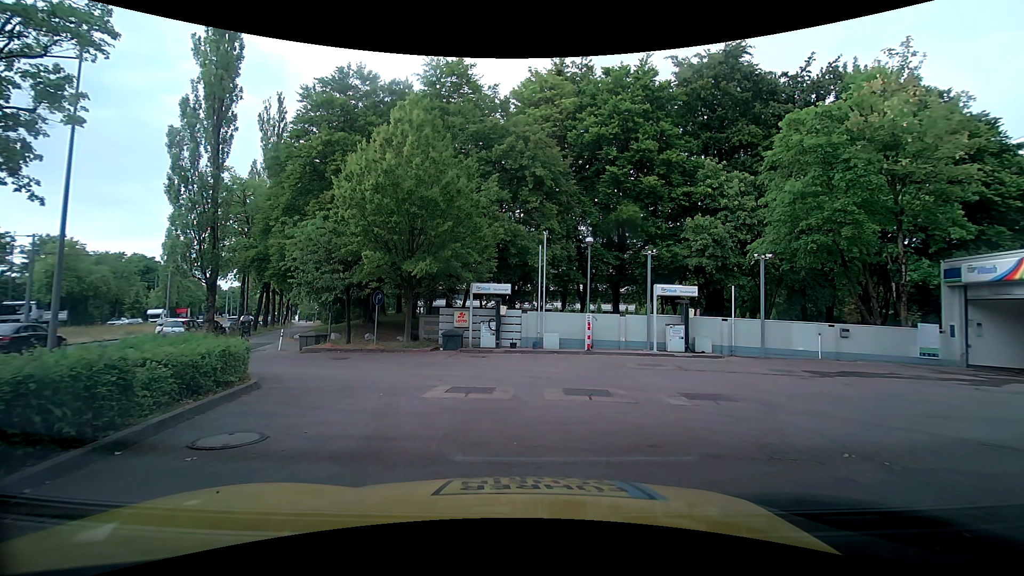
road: service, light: Day
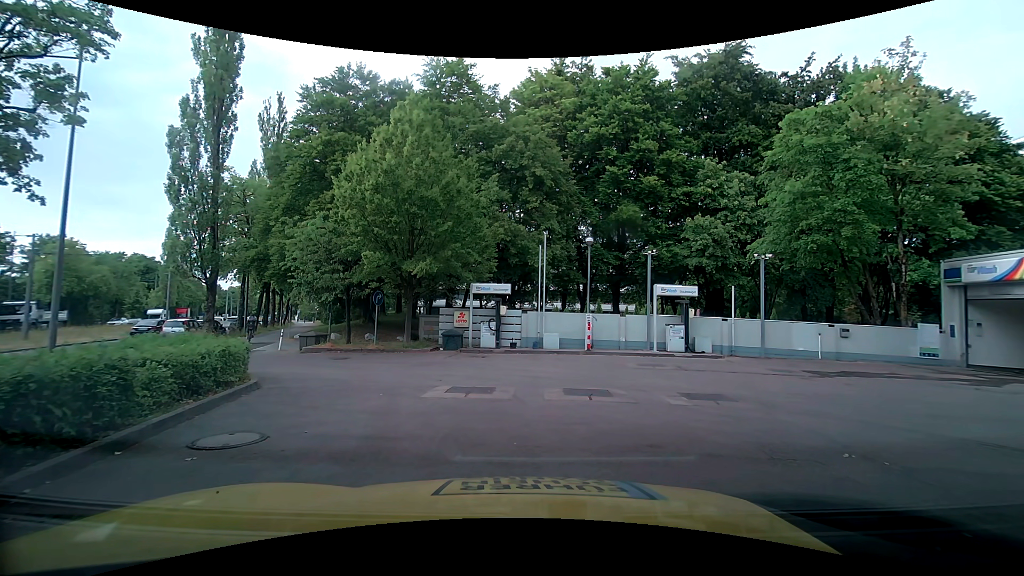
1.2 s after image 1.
(0.0, 0.0) m; 0°
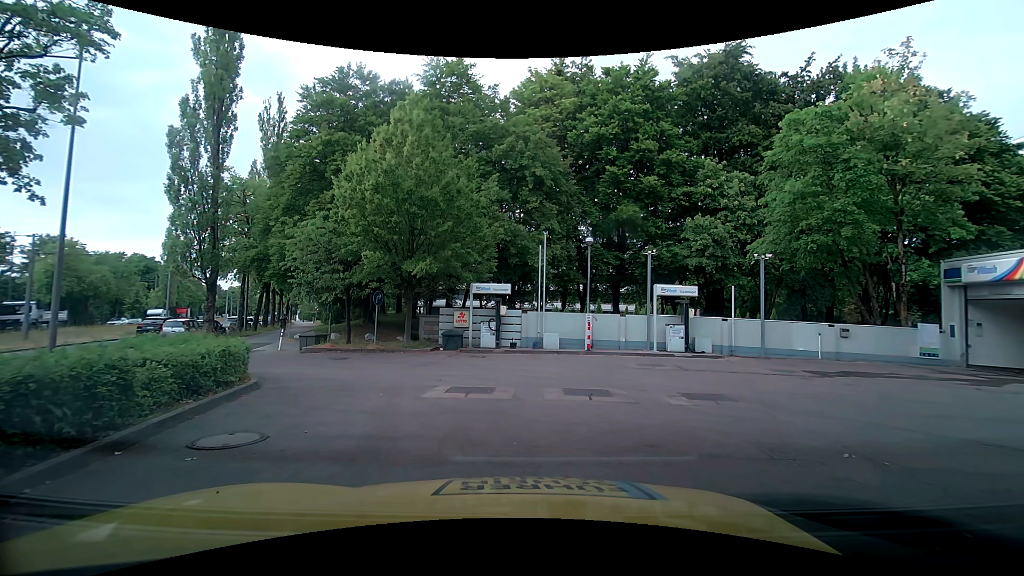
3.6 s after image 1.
(0.0, 0.0) m; 0°
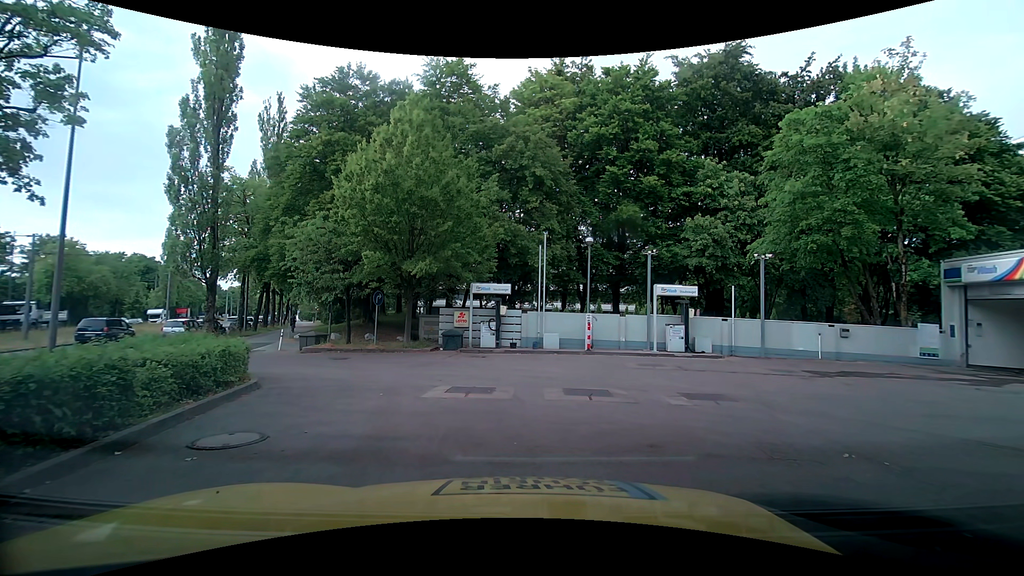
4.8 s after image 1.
(0.0, 0.0) m; 0°
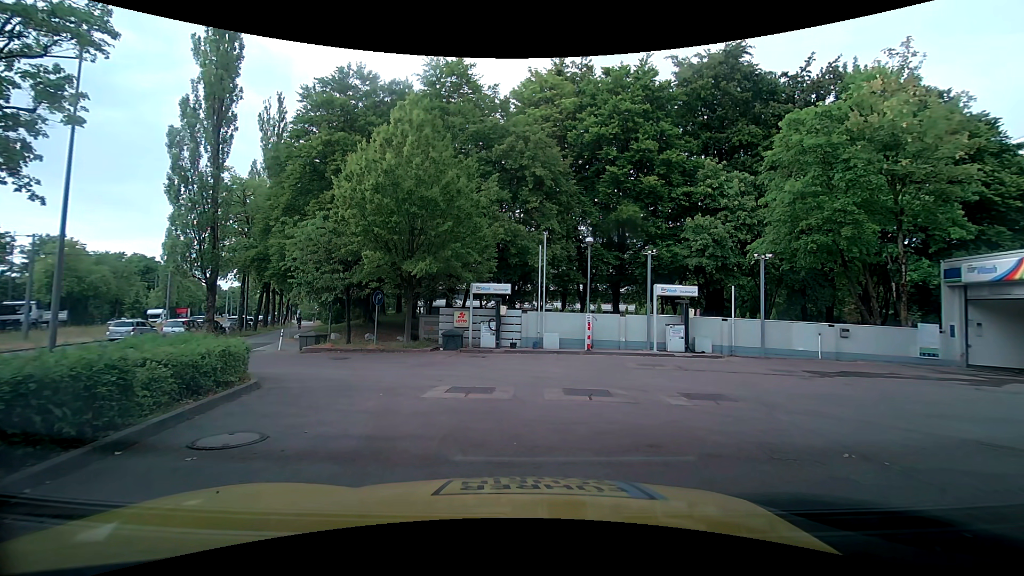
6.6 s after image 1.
(0.0, 0.0) m; 0°
